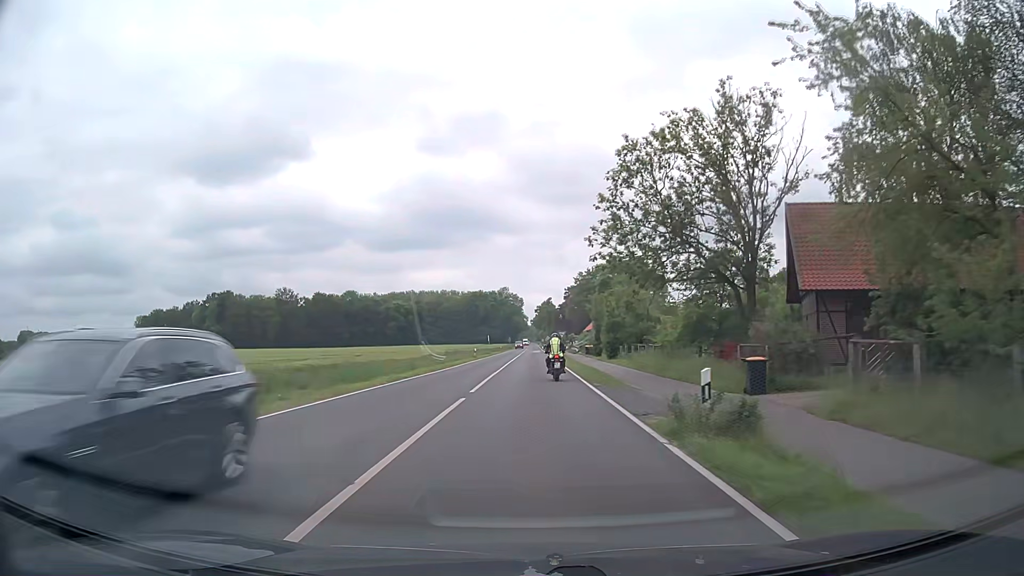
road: secondary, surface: asphalt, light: Day
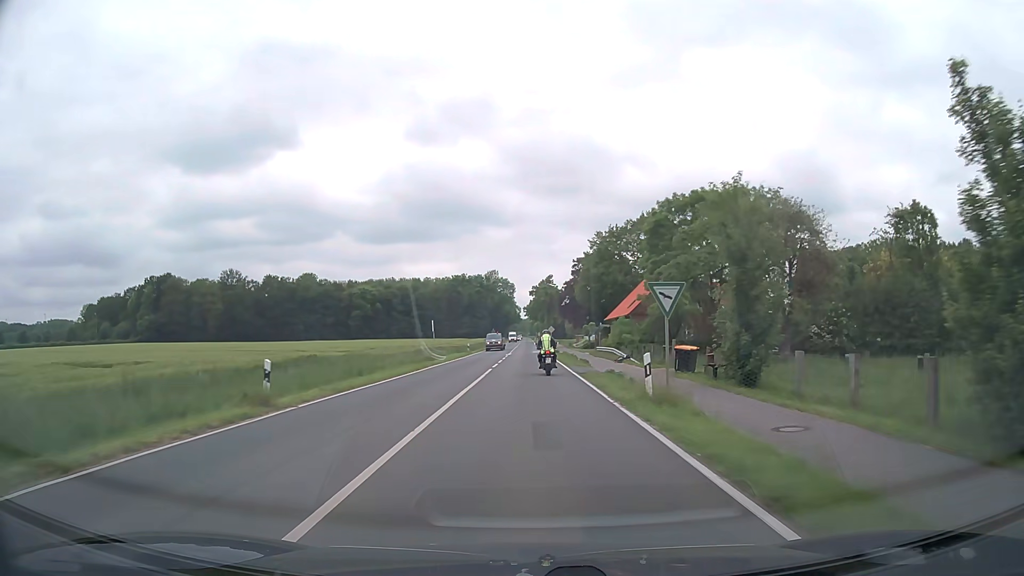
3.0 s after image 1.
(+0.4, +51.6) m; +1°
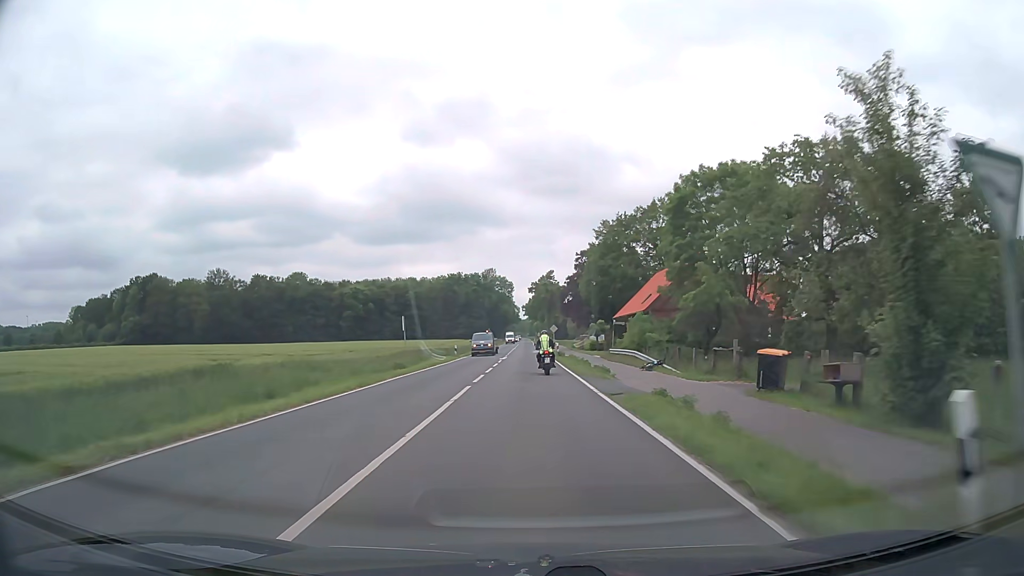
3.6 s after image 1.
(0.0, +10.6) m; 0°
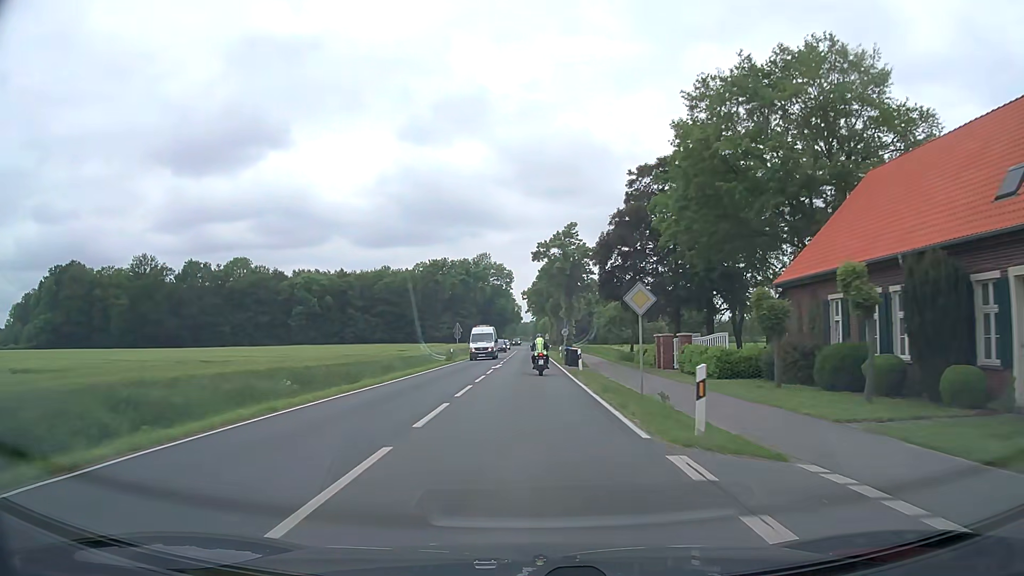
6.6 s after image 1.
(-0.1, +54.2) m; 0°
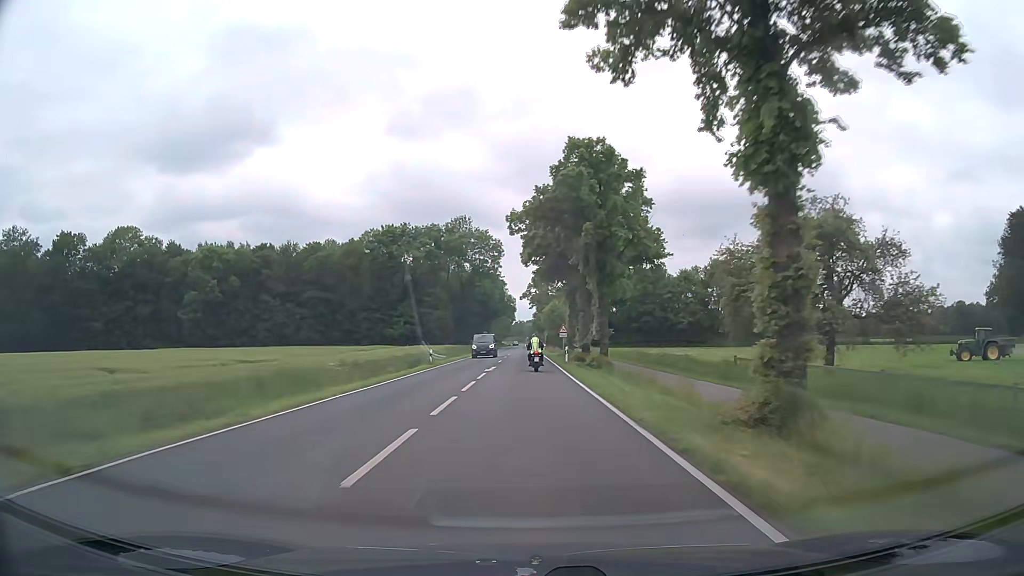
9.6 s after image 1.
(-0.2, +60.1) m; 0°
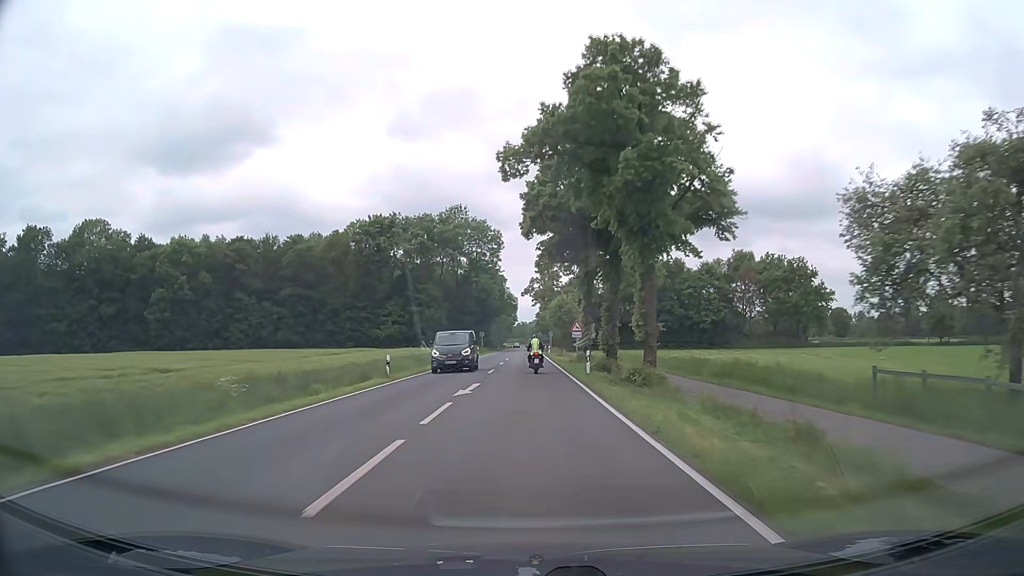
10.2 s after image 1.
(0.0, +13.2) m; 0°
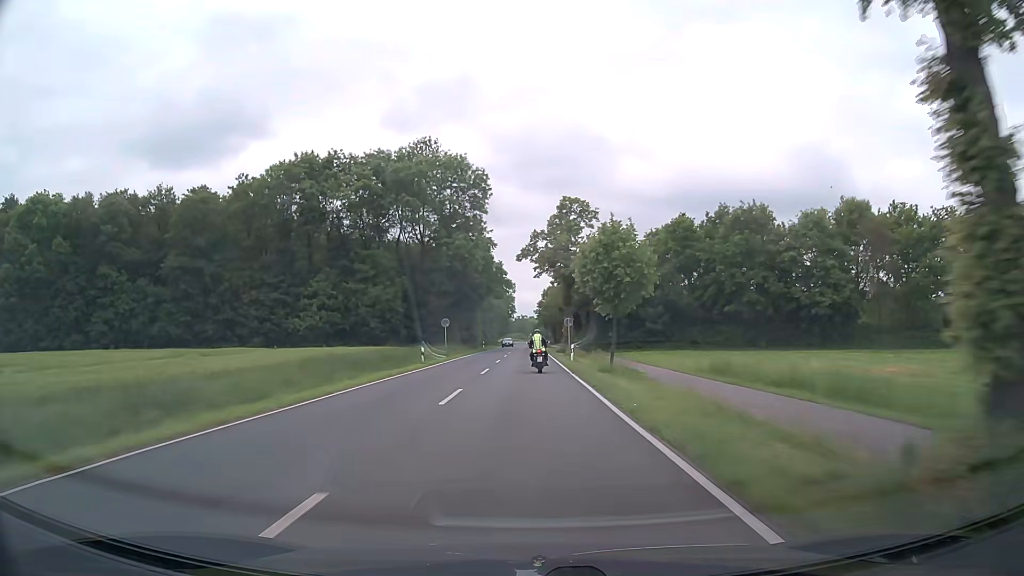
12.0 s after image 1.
(-0.1, +40.6) m; 0°
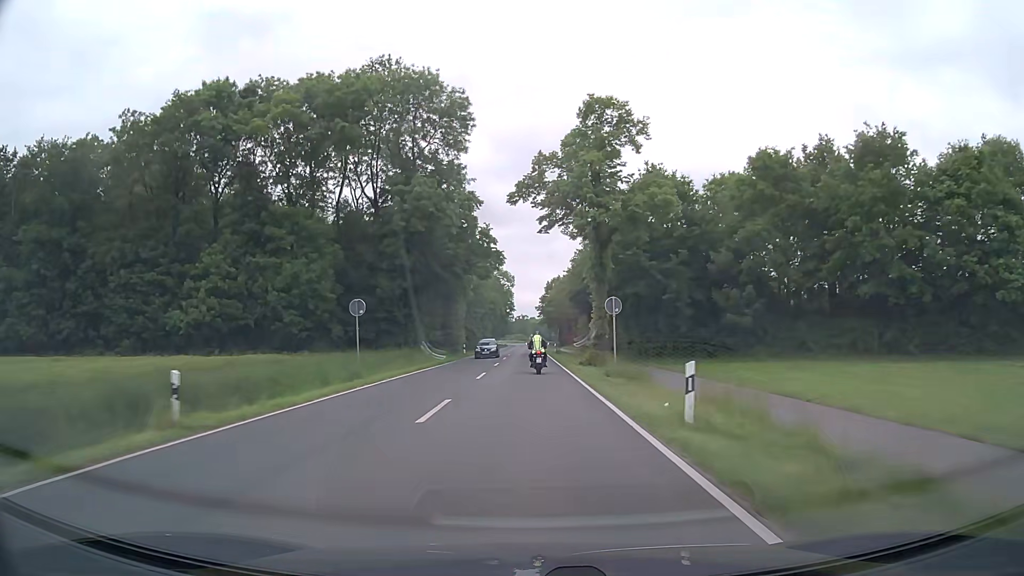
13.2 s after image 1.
(0.0, +26.7) m; 0°
(0, +10) (0, +20) (0, +30) (0, +40) (0, +50) (0, +60) (0, +70) (0, +80) (0, +90) (0, +100) m
